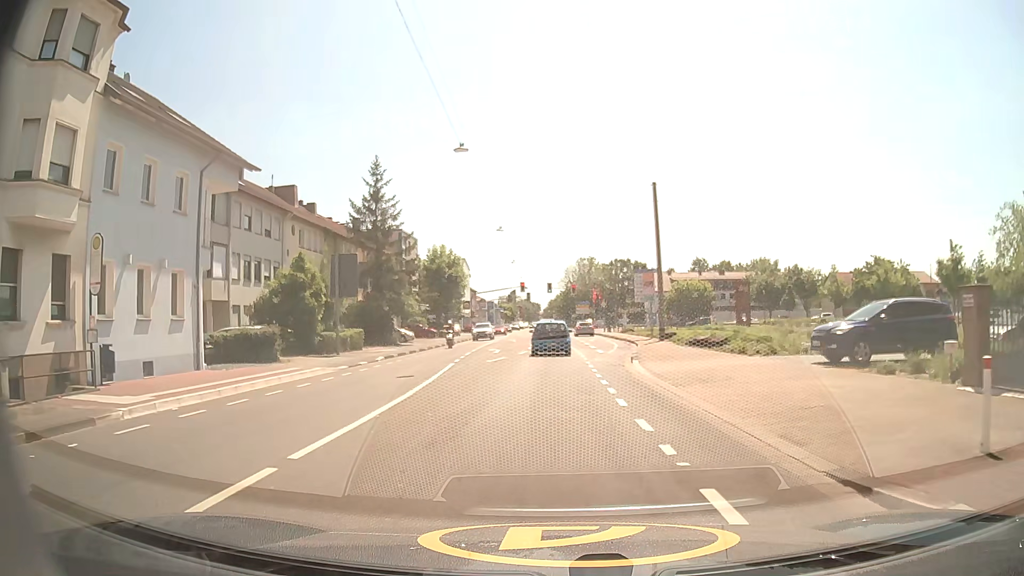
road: secondary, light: Day
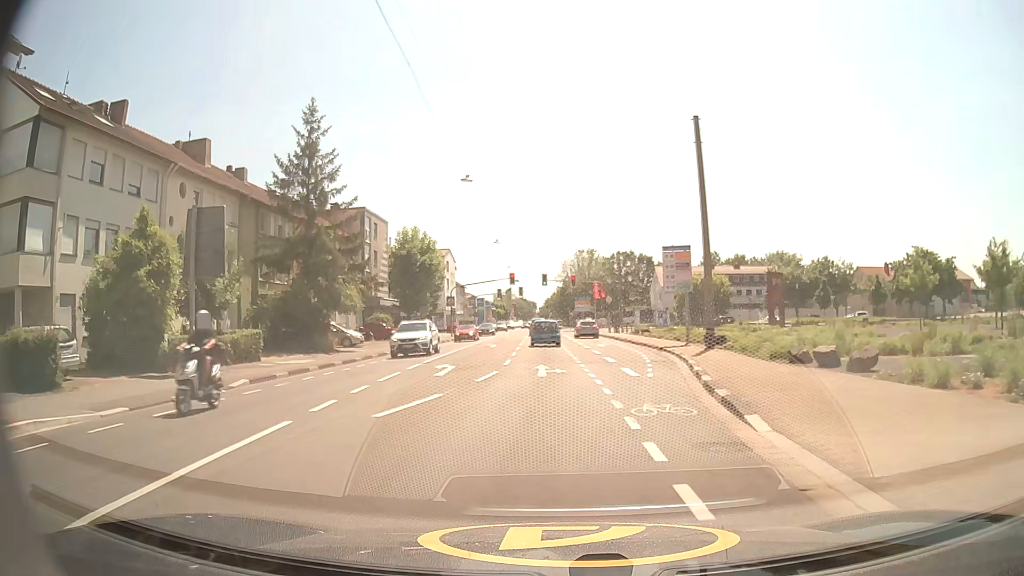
(+0.1, +14.9) m; 0°
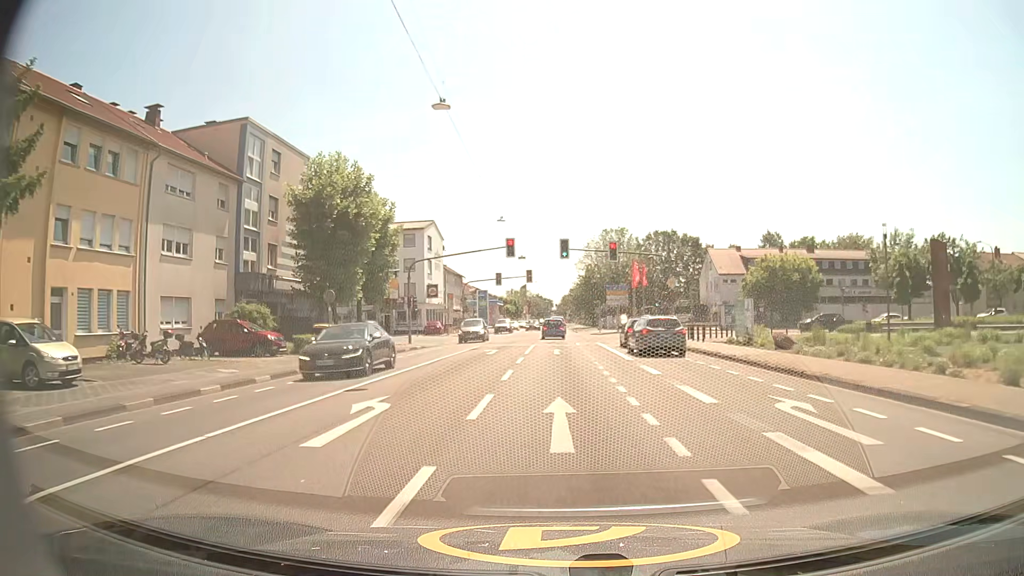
(-0.5, +30.4) m; -2°
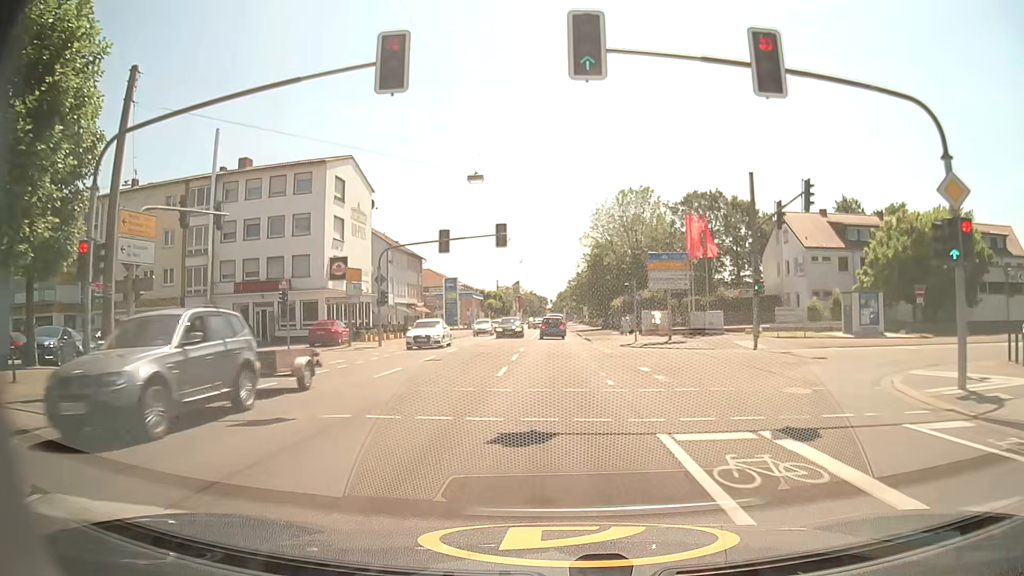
(+0.1, +33.1) m; +1°
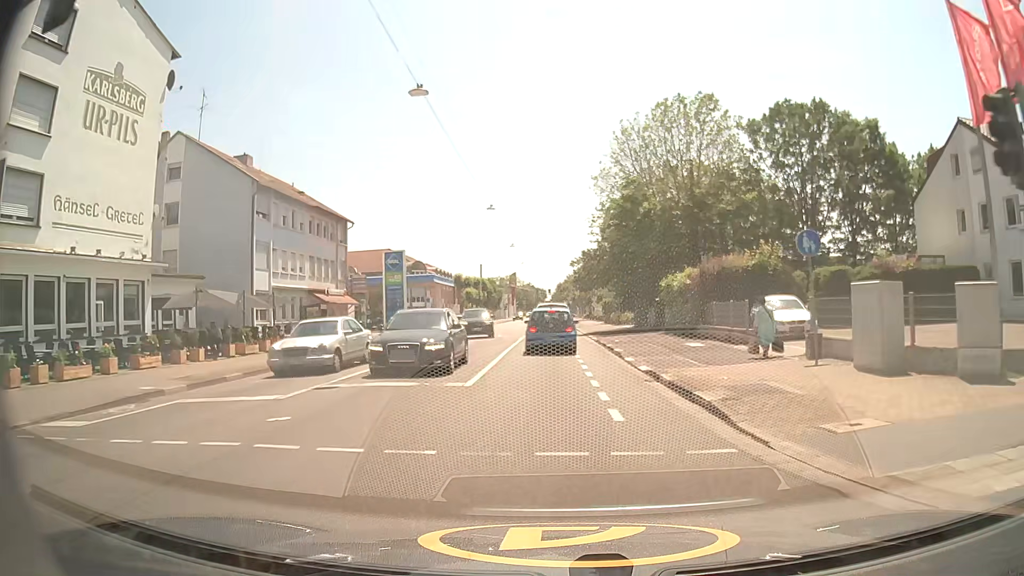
(+0.1, +31.2) m; +1°
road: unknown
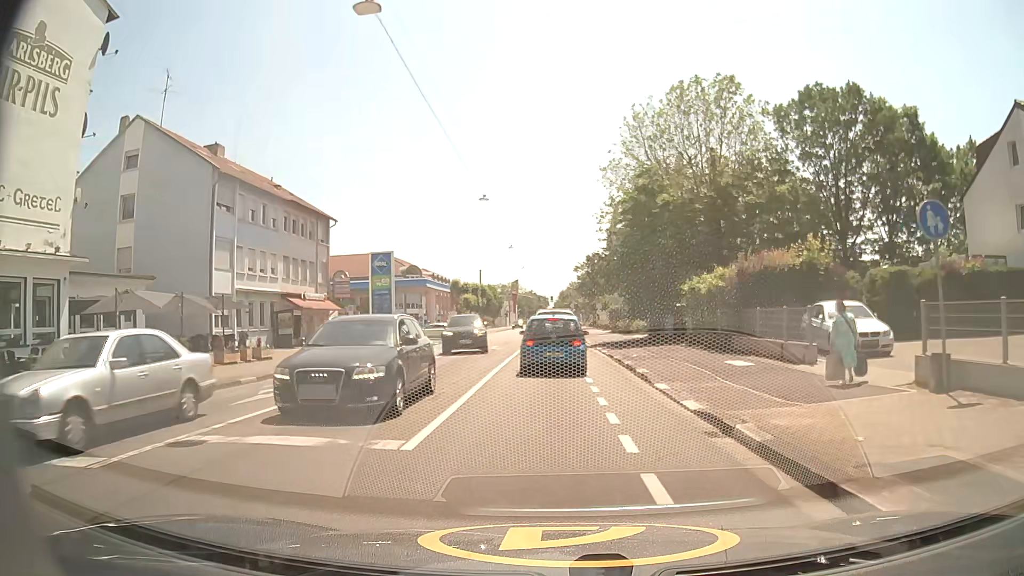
(-0.1, +5.2) m; -1°
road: secondary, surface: asphalt
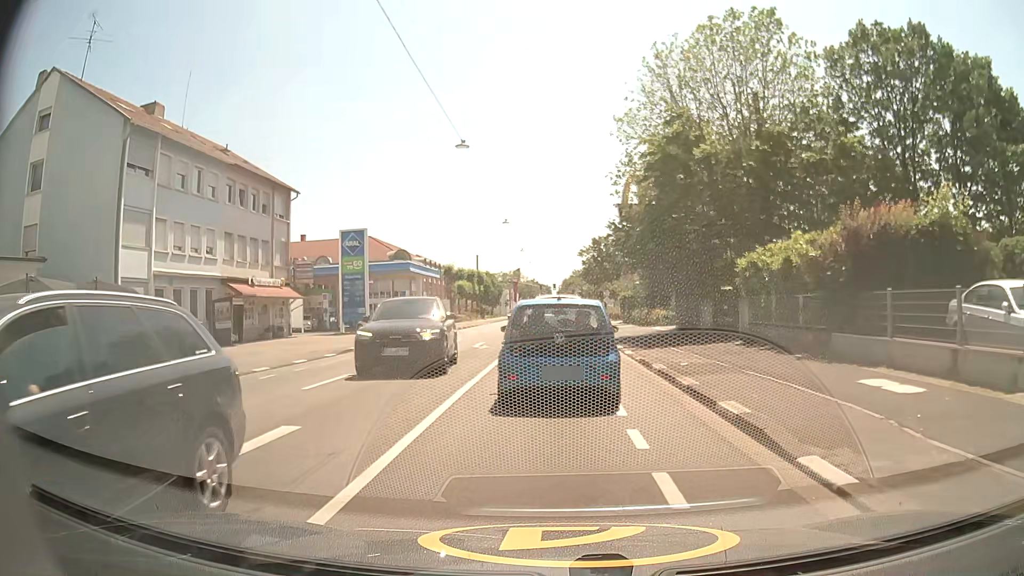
(0.0, +7.9) m; 0°
